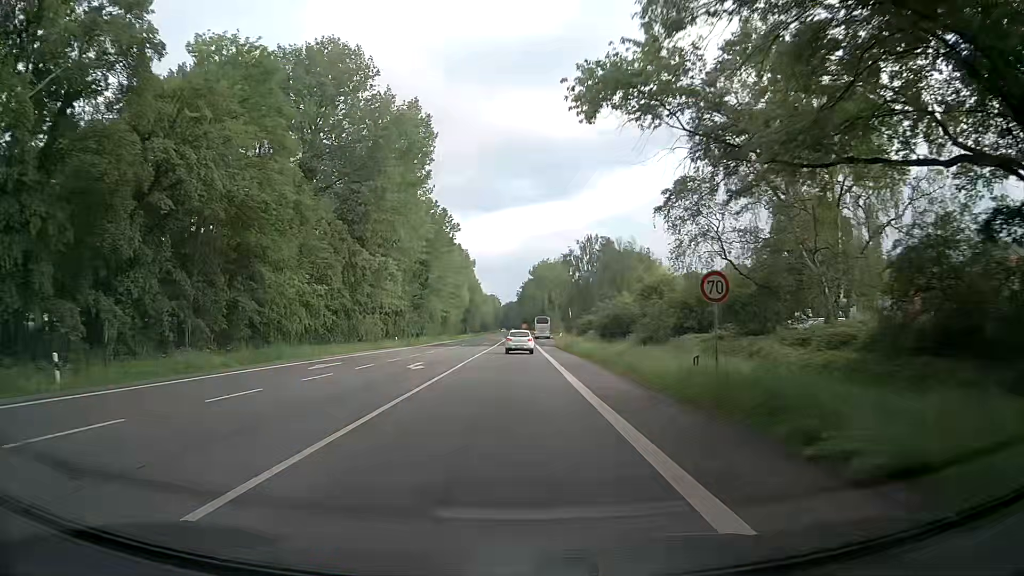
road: primary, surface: asphalt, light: Day
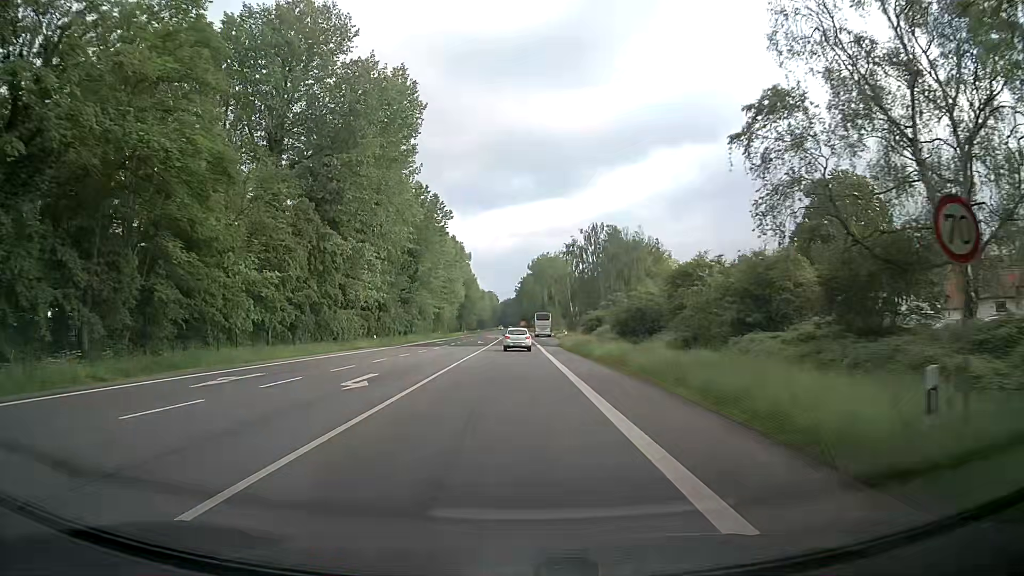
(+0.1, +9.5) m; +1°
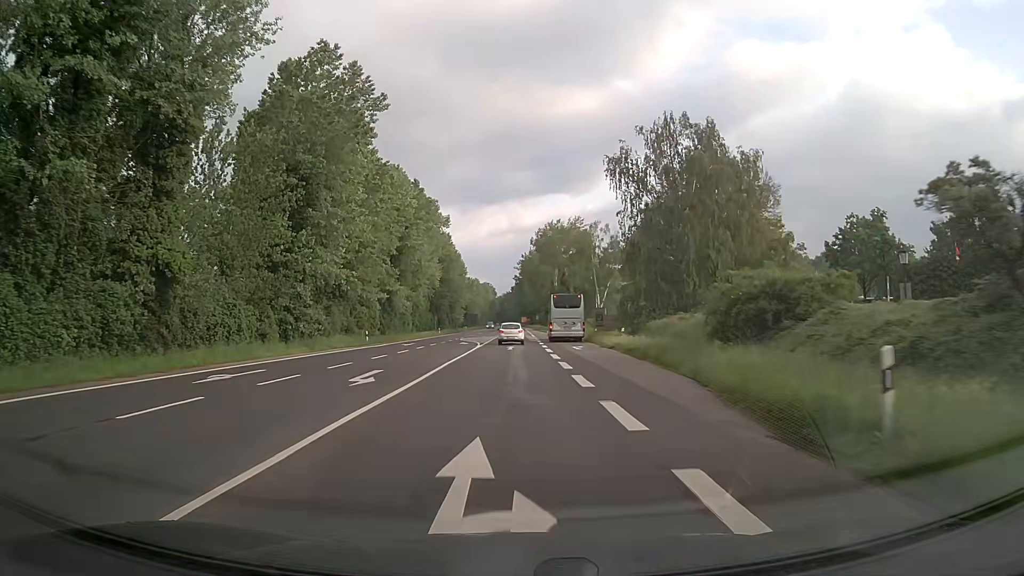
(-0.2, +50.3) m; 0°
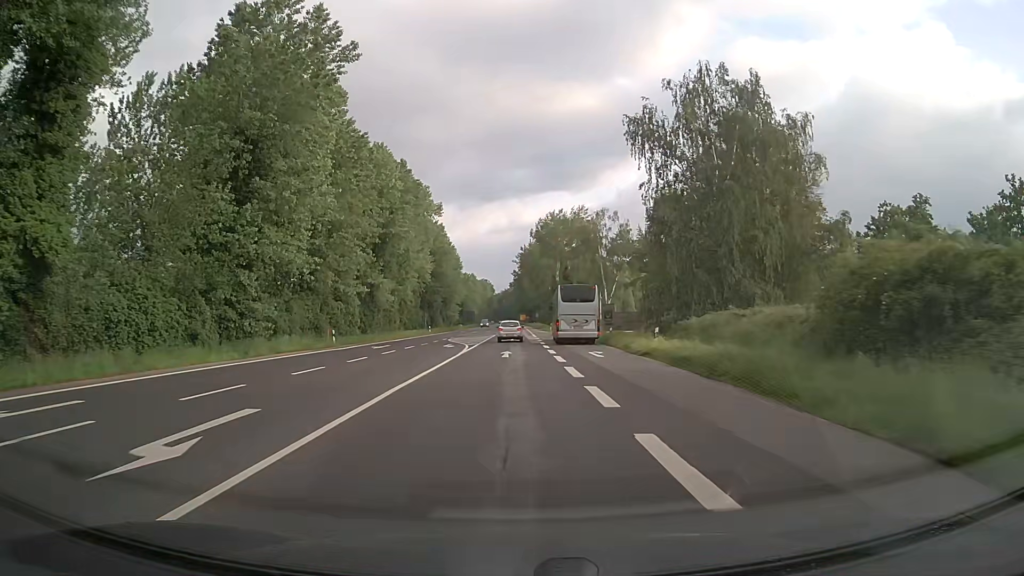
(0.0, +9.6) m; 0°
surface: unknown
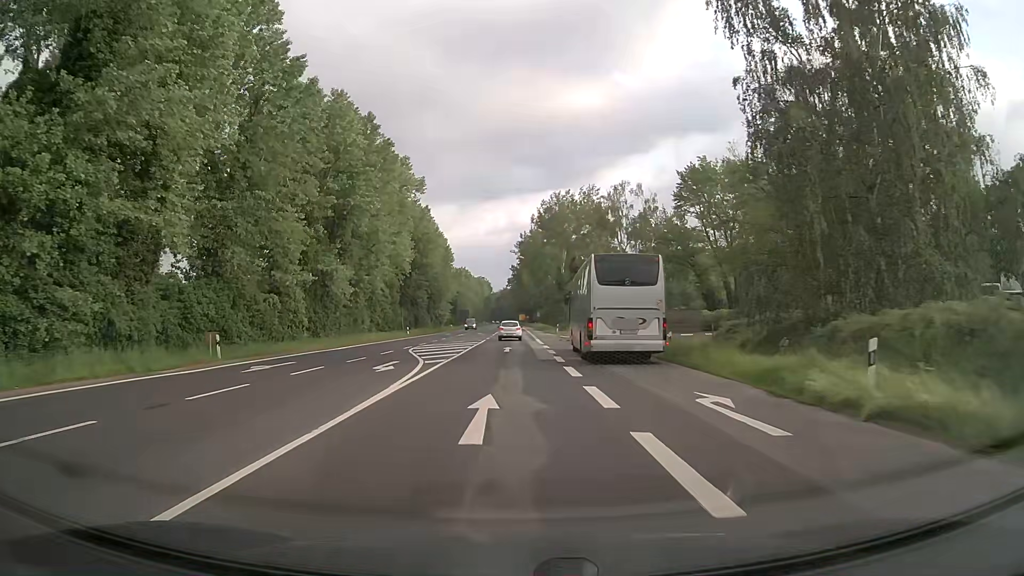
(0.0, +17.9) m; 0°
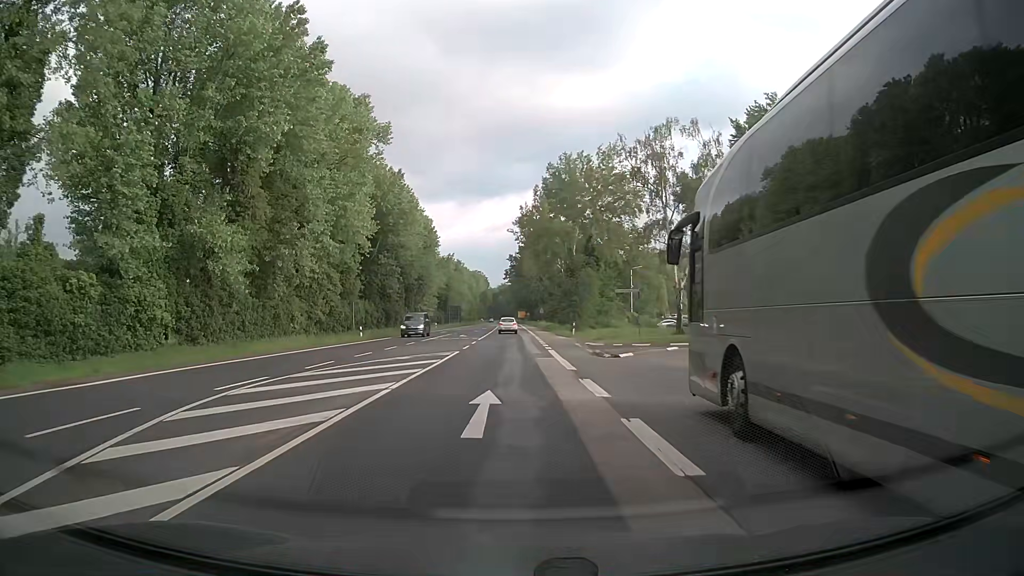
(0.0, +22.4) m; +1°
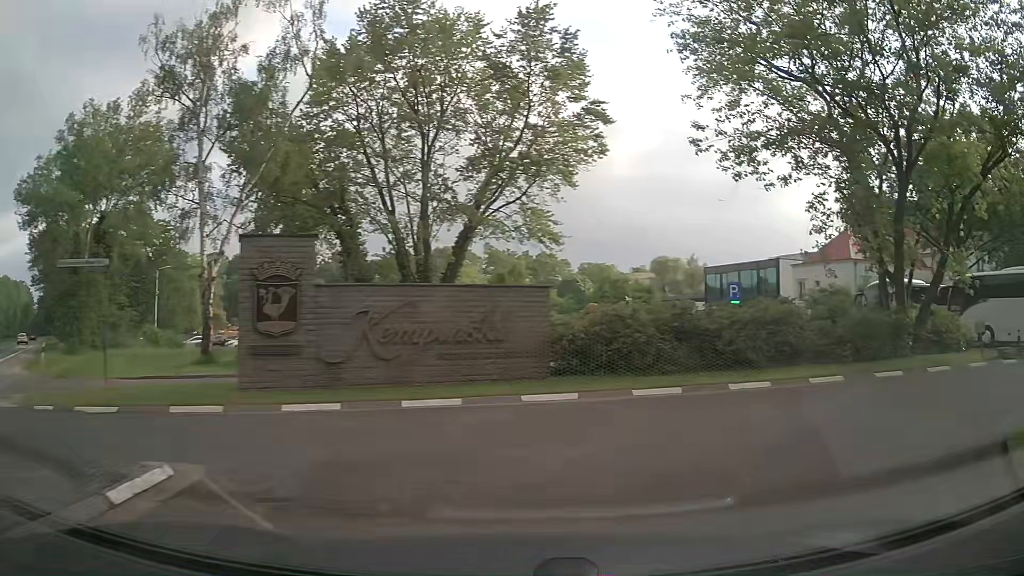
(+4.1, +21.4) m; +39°
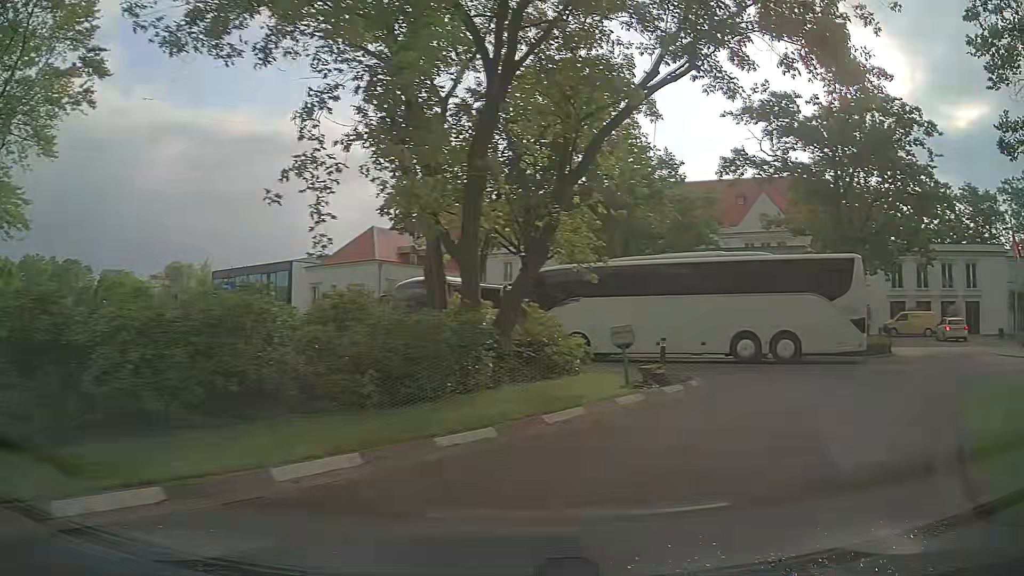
(+2.9, +8.1) m; +40°
